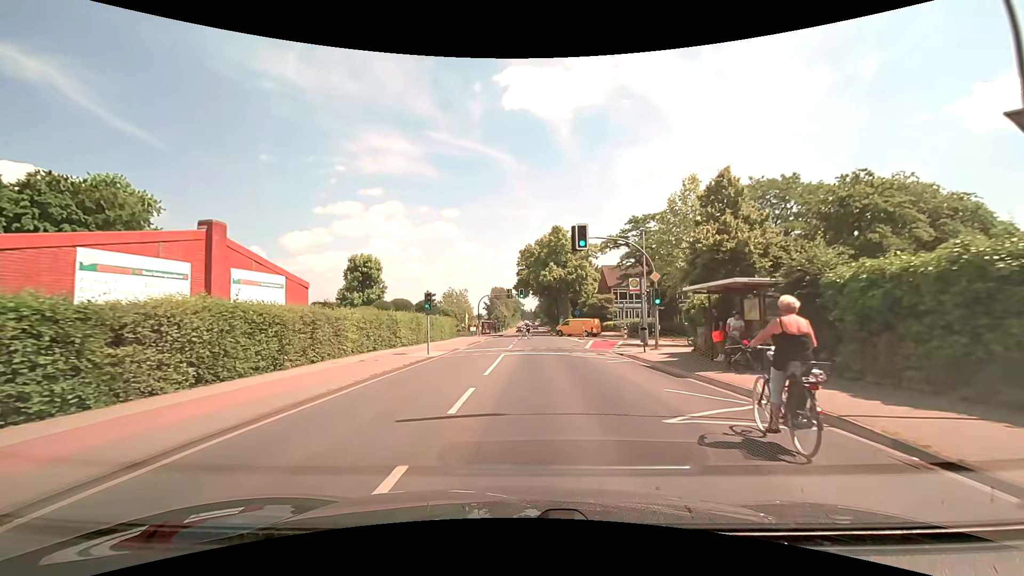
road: secondary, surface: asphalt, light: Day
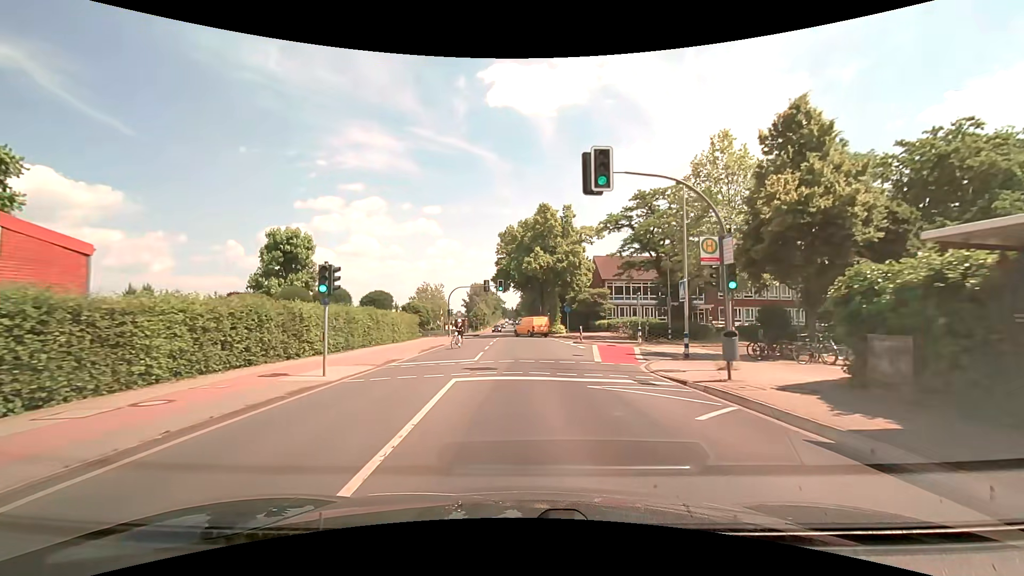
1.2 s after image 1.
(+0.2, +11.4) m; +2°
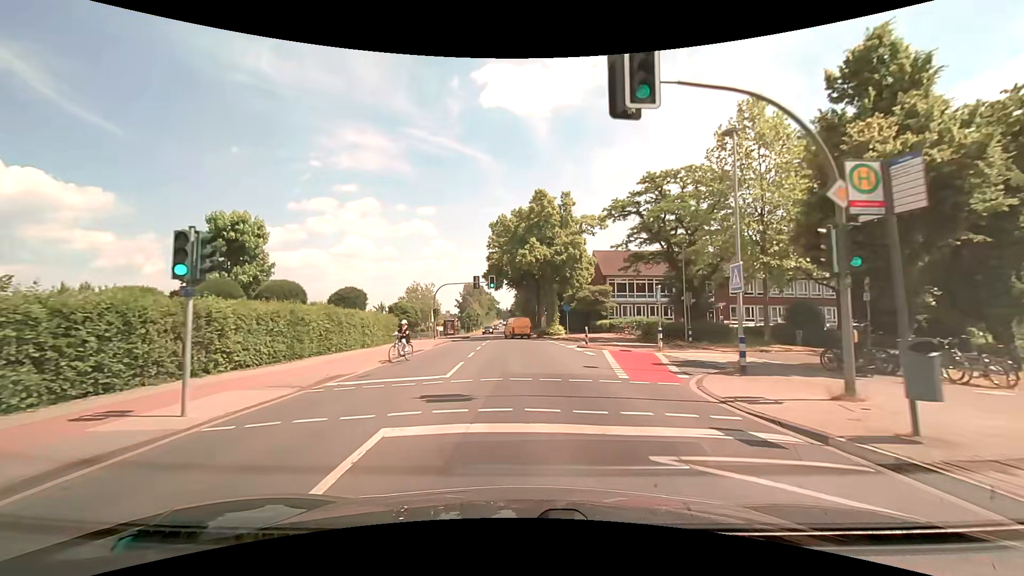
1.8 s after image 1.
(0.0, +5.8) m; +1°
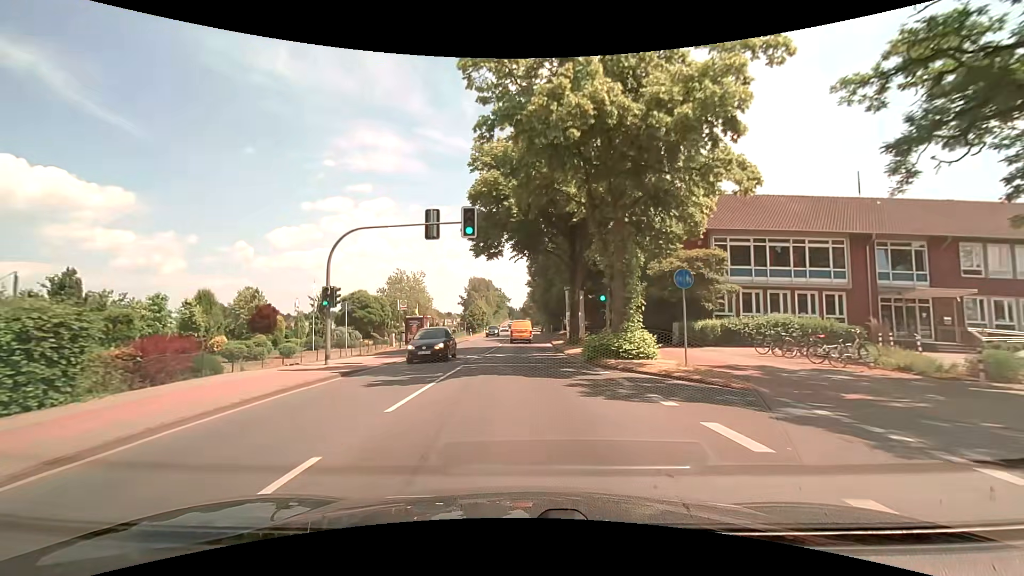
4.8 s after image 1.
(-0.2, +31.0) m; -1°
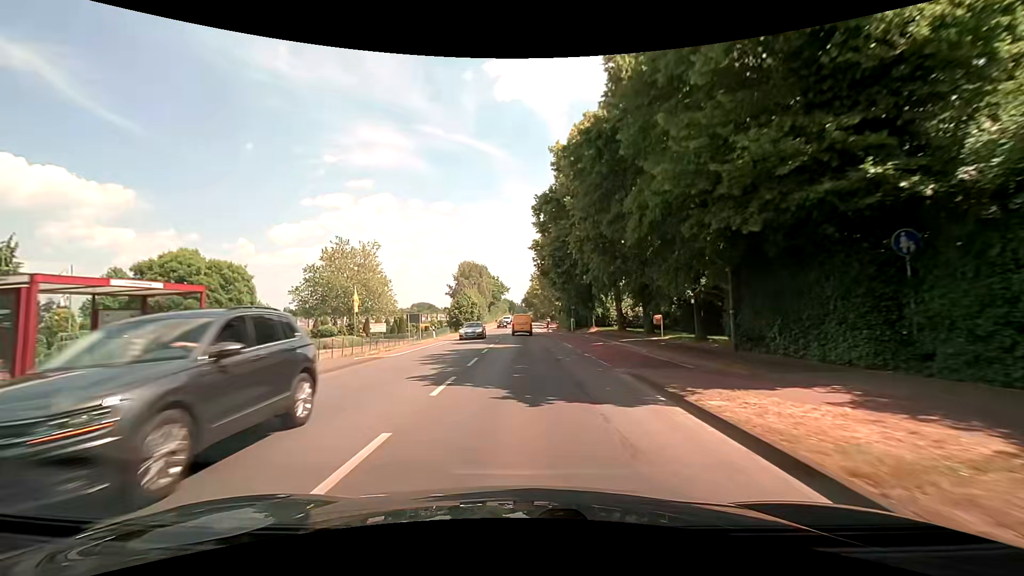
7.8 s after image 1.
(-0.2, +34.7) m; 0°
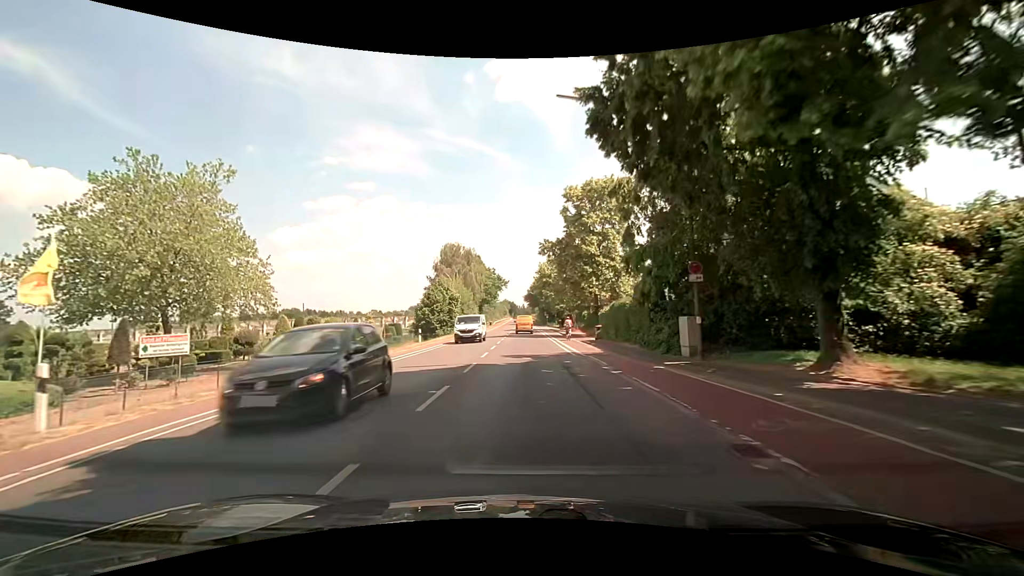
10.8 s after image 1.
(-0.4, +37.2) m; 0°
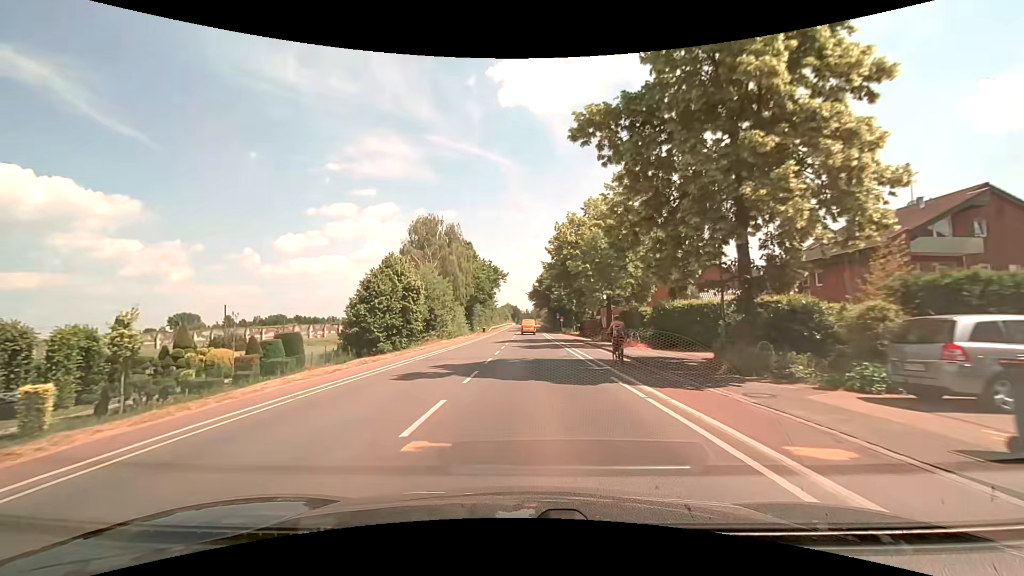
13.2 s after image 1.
(-0.3, +31.1) m; -1°
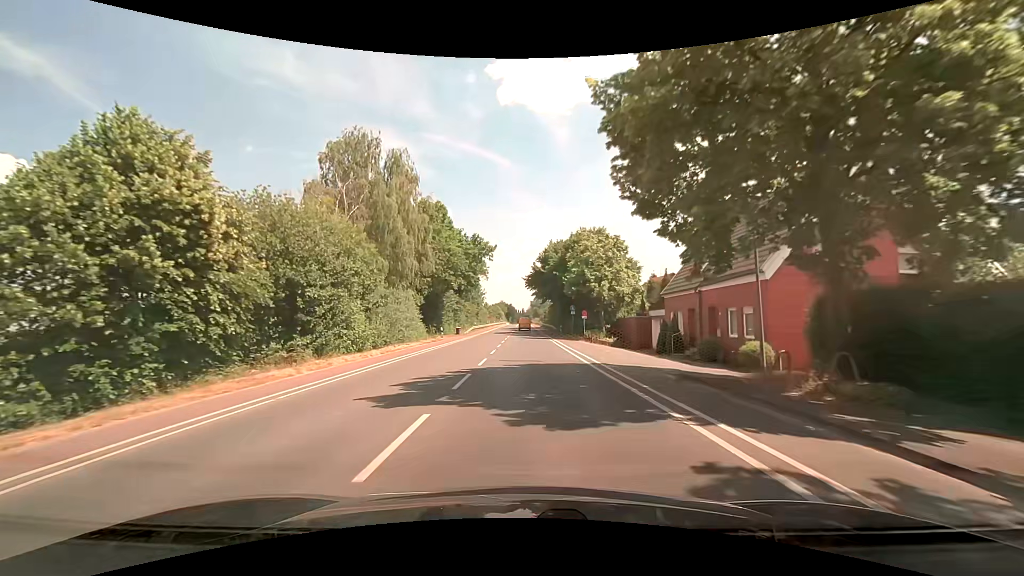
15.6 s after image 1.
(0.0, +31.5) m; 0°
(0, +10) (0, +20) (0, +30) (0, +40) (0, +50) (+1, +60) (+1, +70) (+1, +80) (+1, +90) (+1, +100) m
